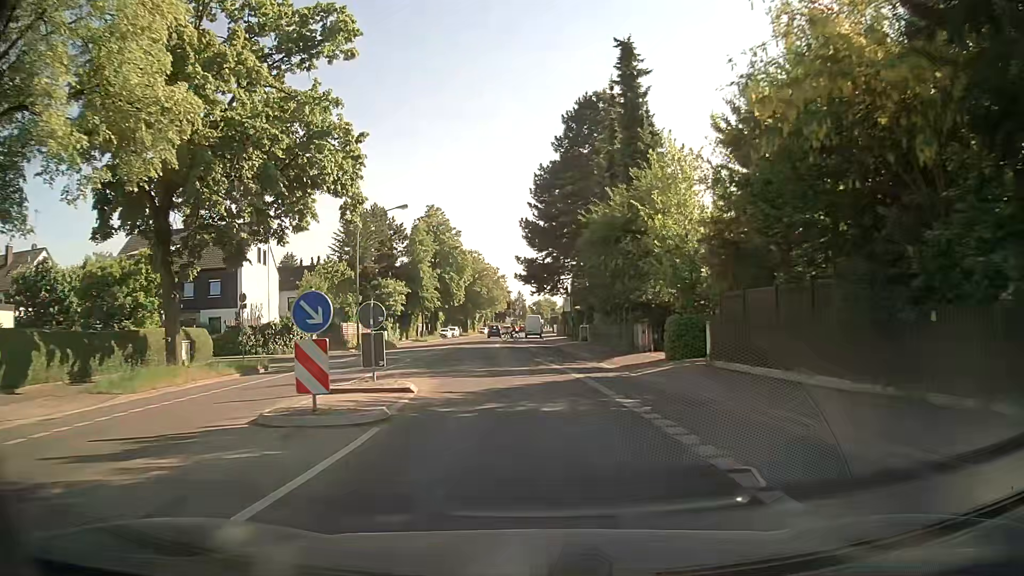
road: secondary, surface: asphalt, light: Day
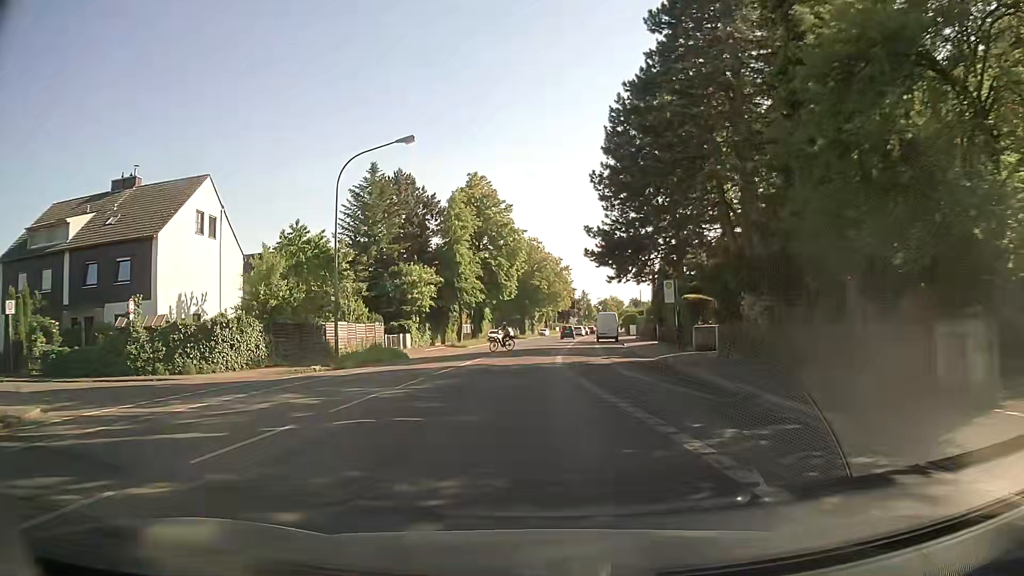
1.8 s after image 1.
(-0.9, +19.6) m; -5°
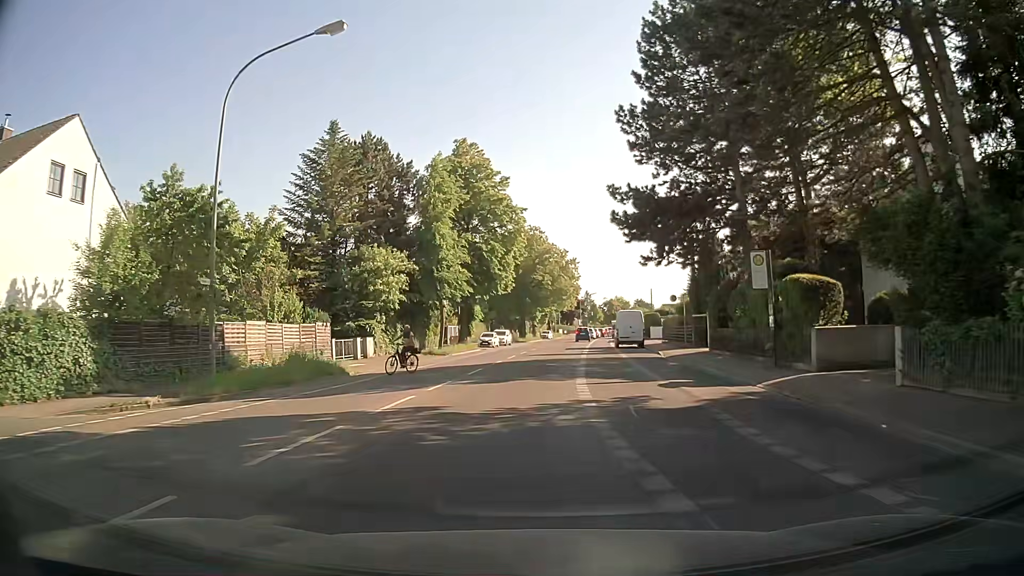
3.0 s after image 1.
(-0.2, +13.5) m; -1°
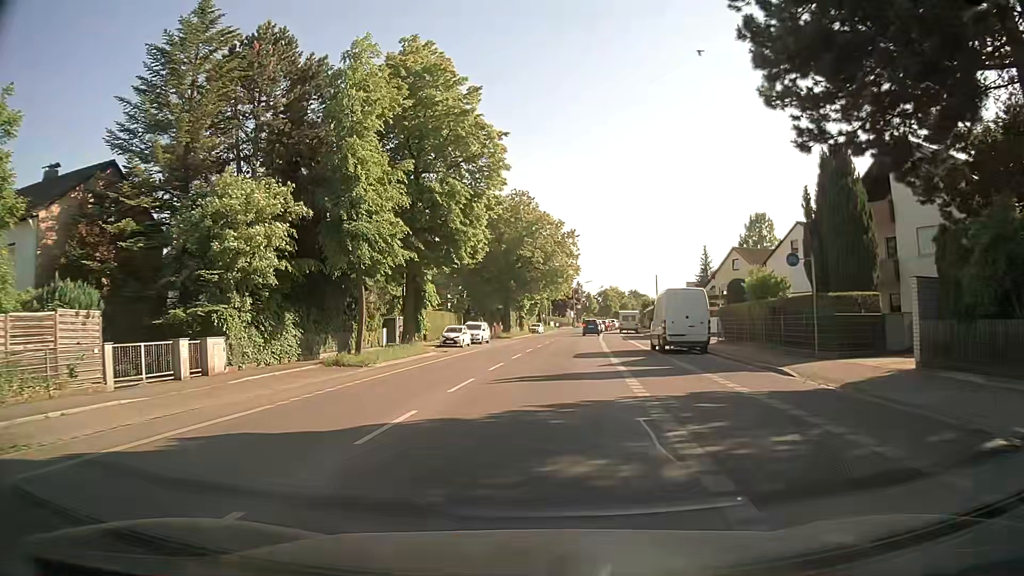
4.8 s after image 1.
(+0.3, +19.7) m; +2°
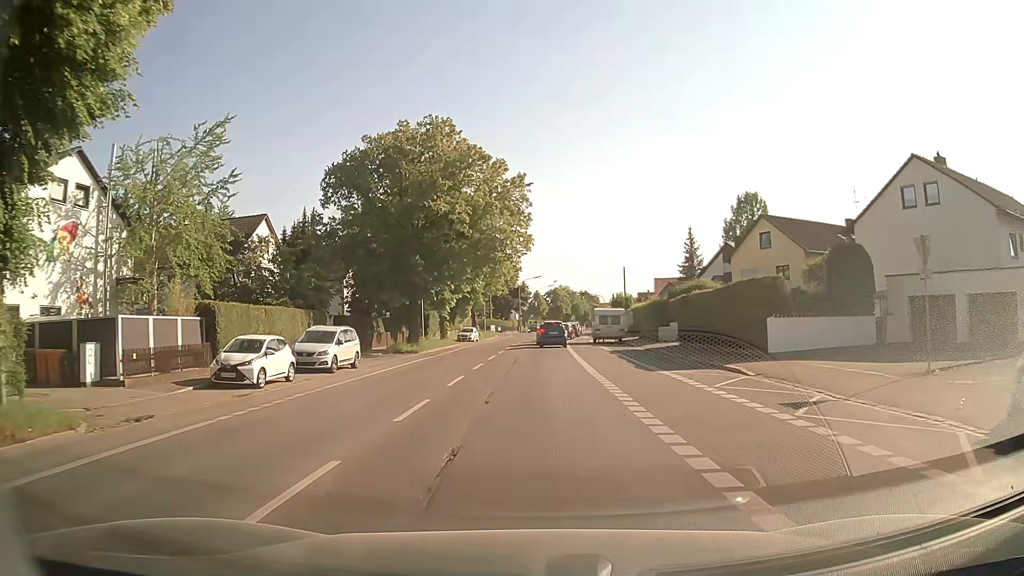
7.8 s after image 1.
(+1.1, +27.2) m; +5°
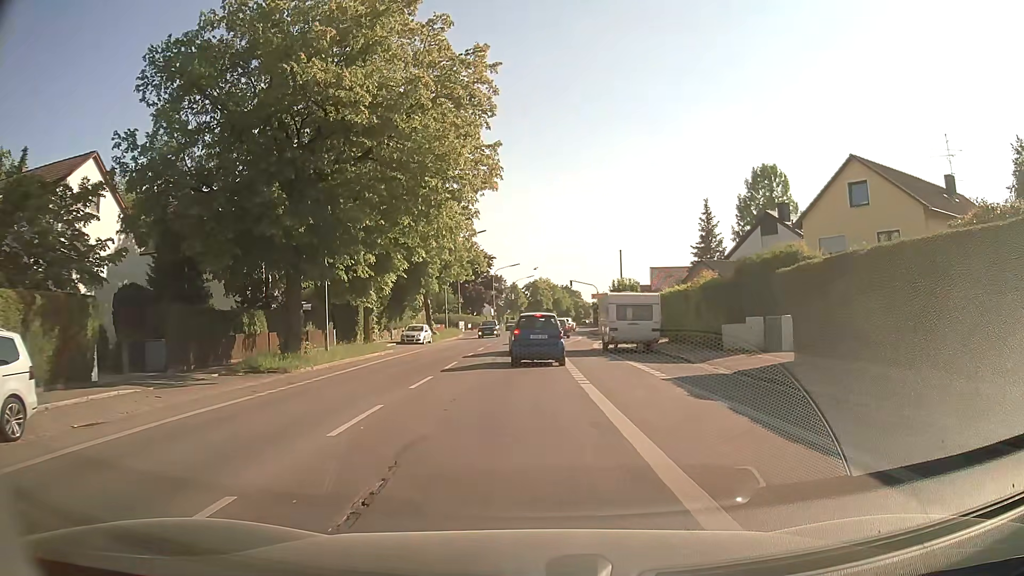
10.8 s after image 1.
(+0.2, +19.2) m; +1°
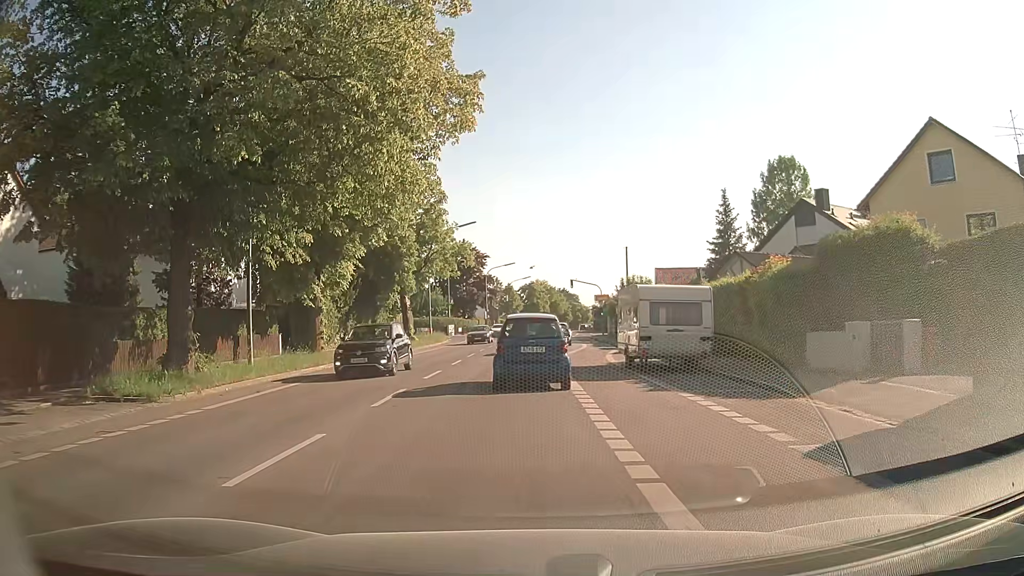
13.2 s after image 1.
(+0.2, +8.4) m; +2°
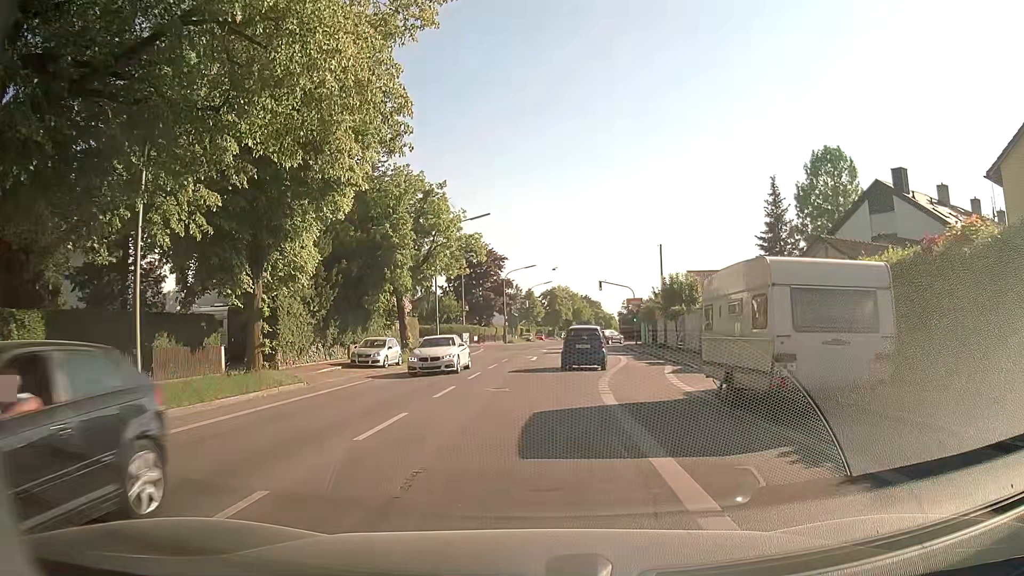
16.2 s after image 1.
(-0.4, +9.0) m; -2°
(0, +10) (+1, +20) (+2, +30) (+2, +40) (+3, +50) (+3, +60) (+4, +70) (+5, +80) (+5, +90) (+6, +100) m
